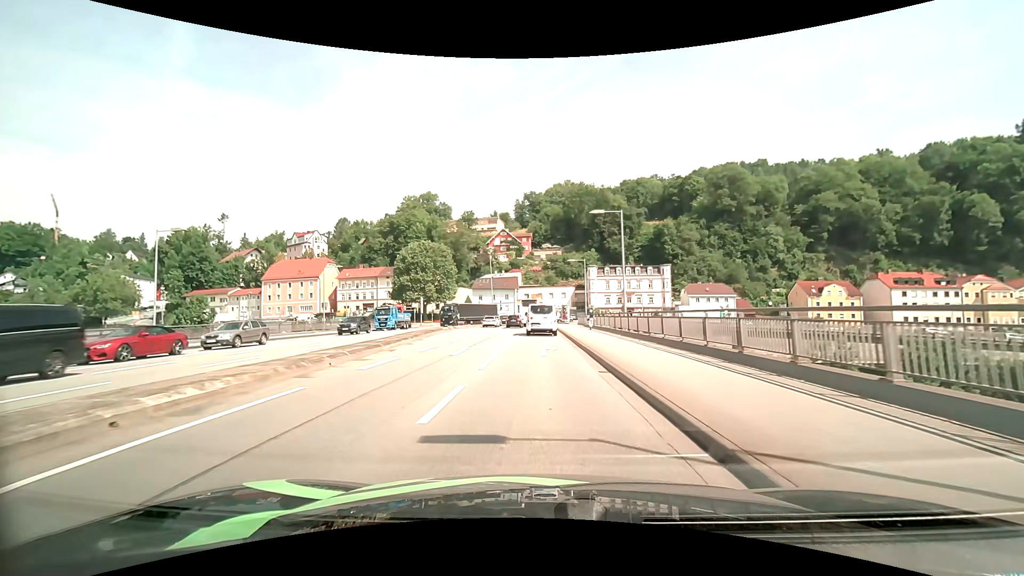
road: primary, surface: asphalt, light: Day
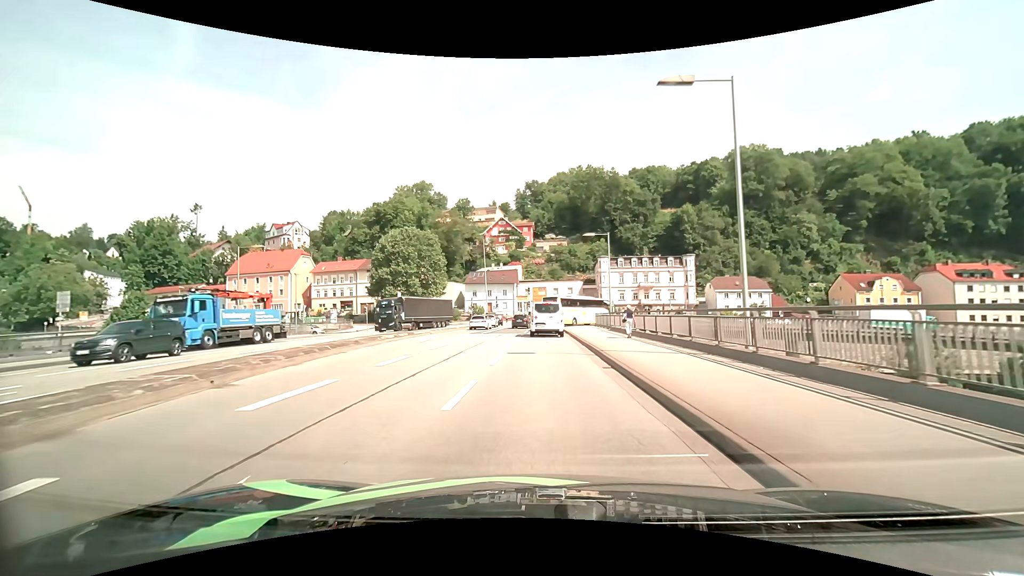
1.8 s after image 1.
(0.0, +17.3) m; 0°
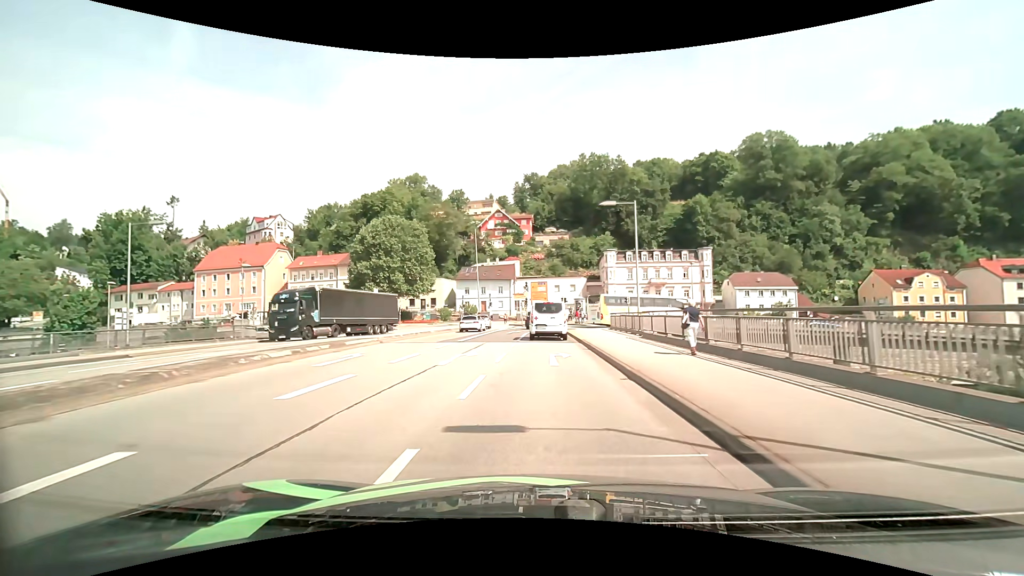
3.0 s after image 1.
(0.0, +11.1) m; 0°
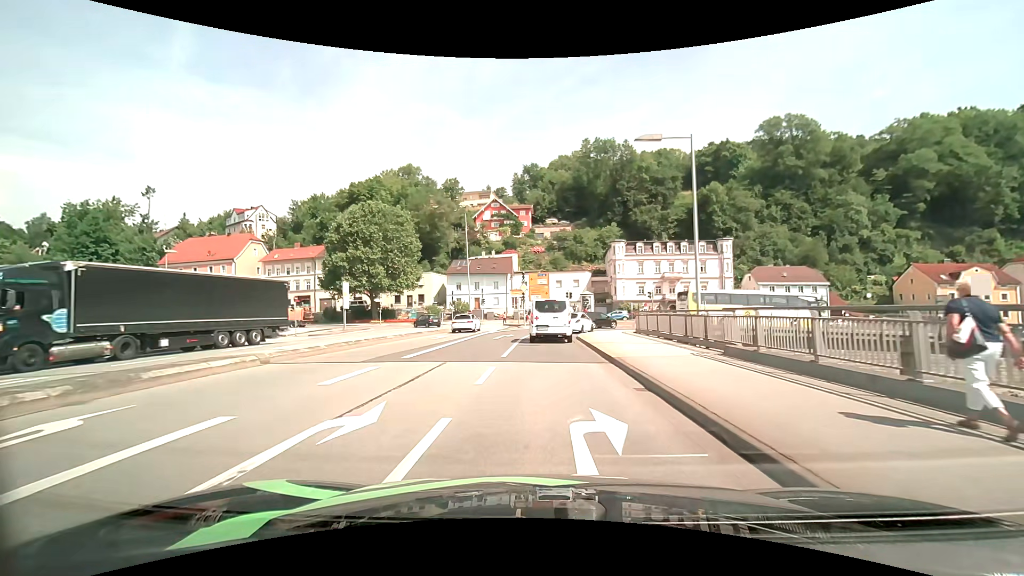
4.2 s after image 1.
(0.0, +10.4) m; 0°
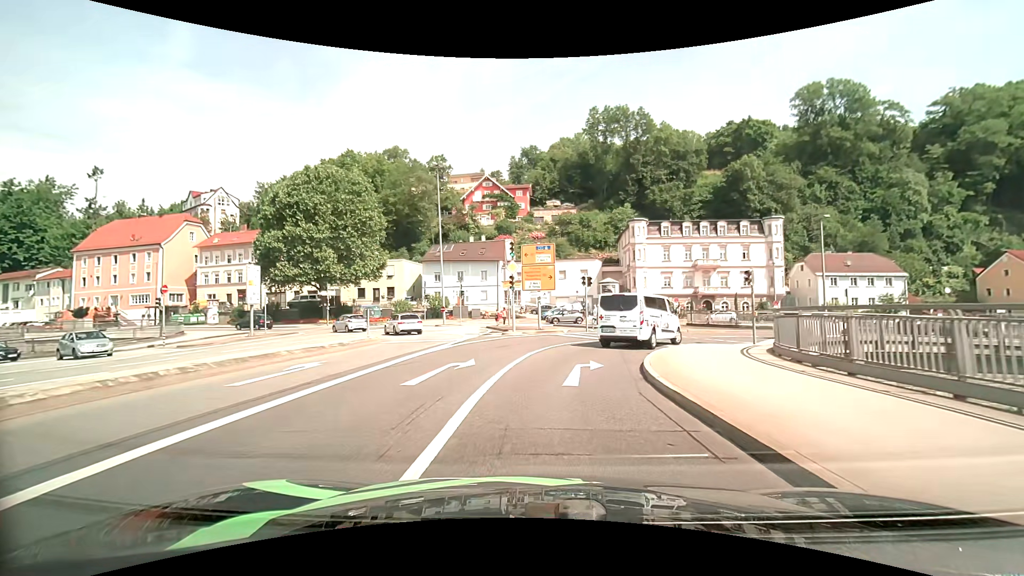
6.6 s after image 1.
(0.0, +18.4) m; 0°
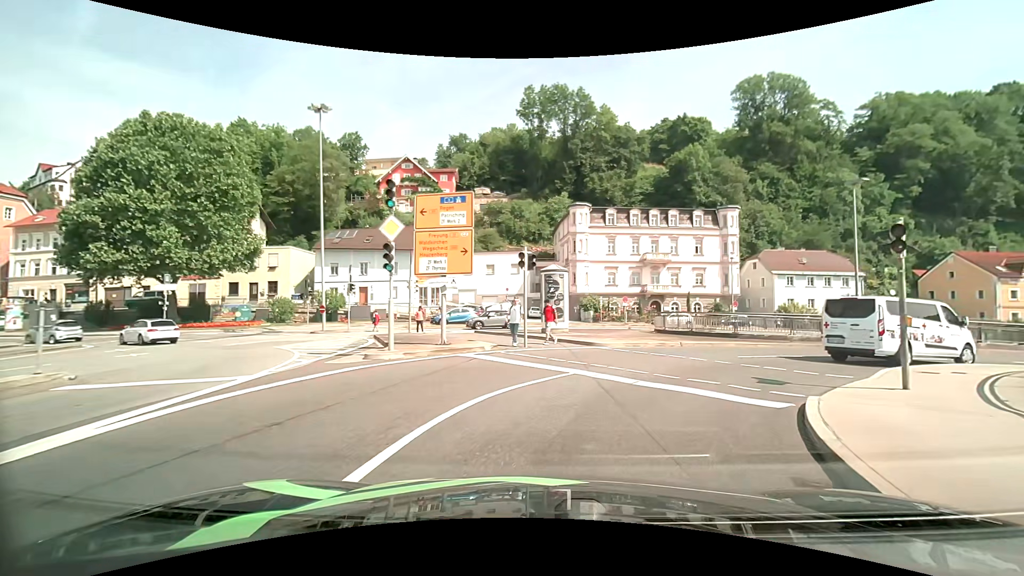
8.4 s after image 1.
(+0.5, +12.5) m; +8°
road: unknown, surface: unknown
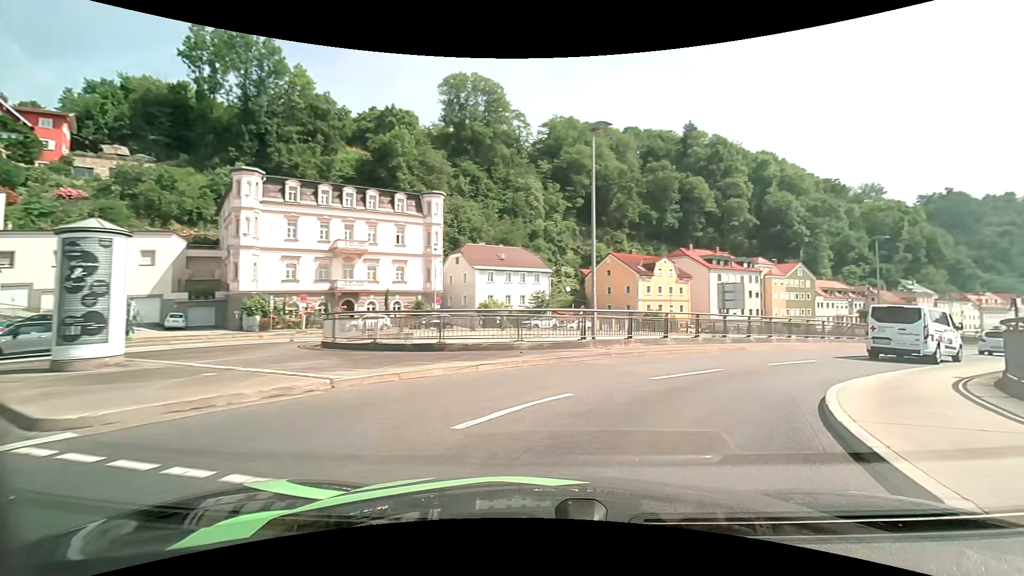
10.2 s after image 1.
(+3.1, +11.2) m; +33°
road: primary_link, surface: asphalt
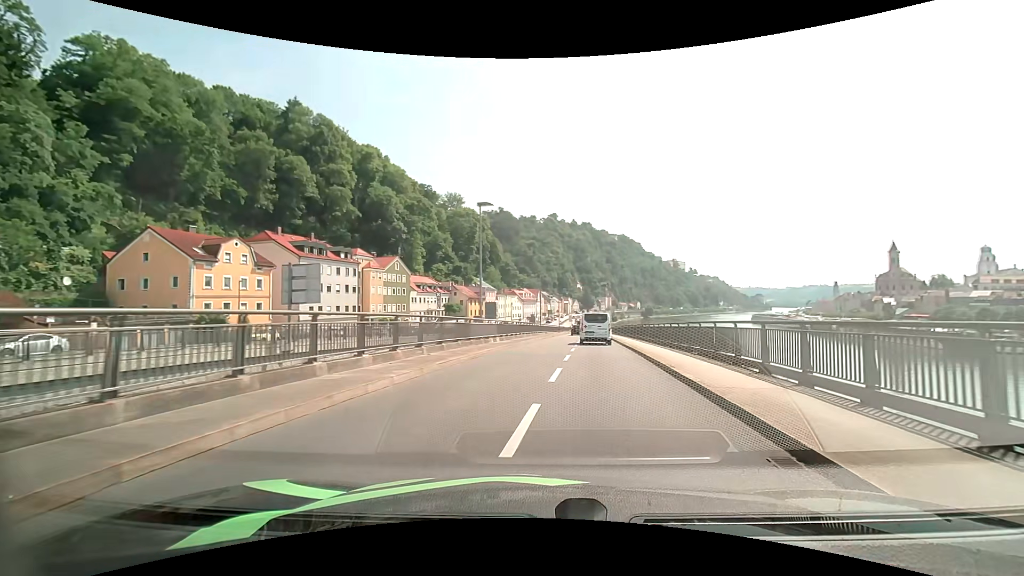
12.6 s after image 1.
(+6.9, +15.8) m; +42°
(+1, +10) (+2, +20) (+3, +30) (+4, +40) (+5, +50) (+6, +60) (+7, +70) (+8, +80) (+8, +90) (+9, +100) m
